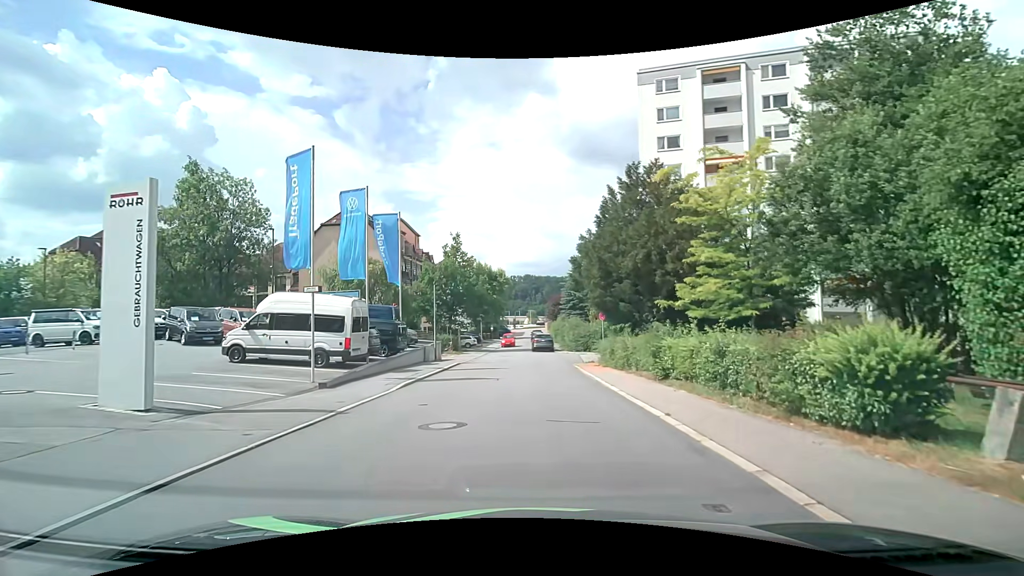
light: Day
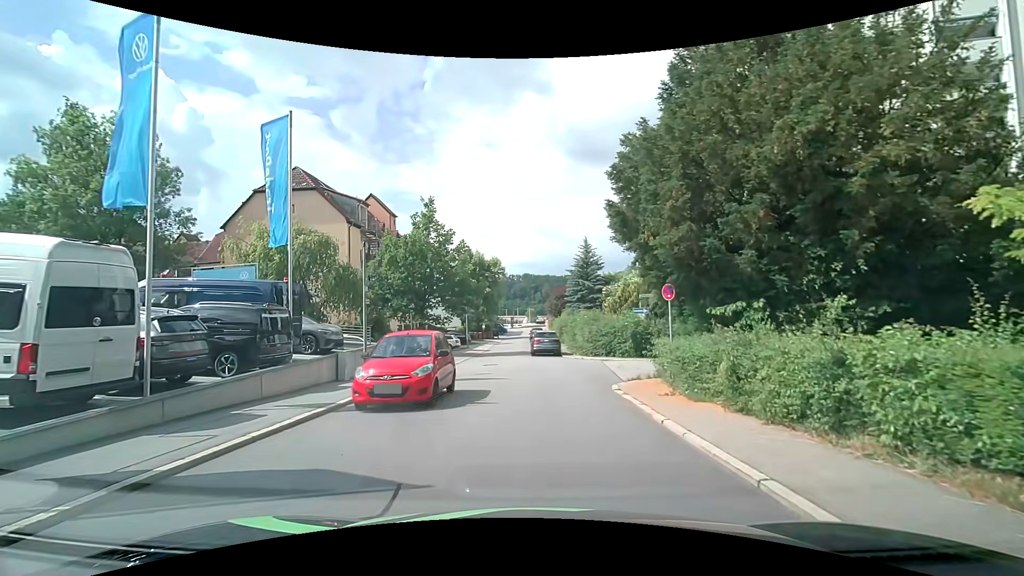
(0.0, +12.5) m; +1°
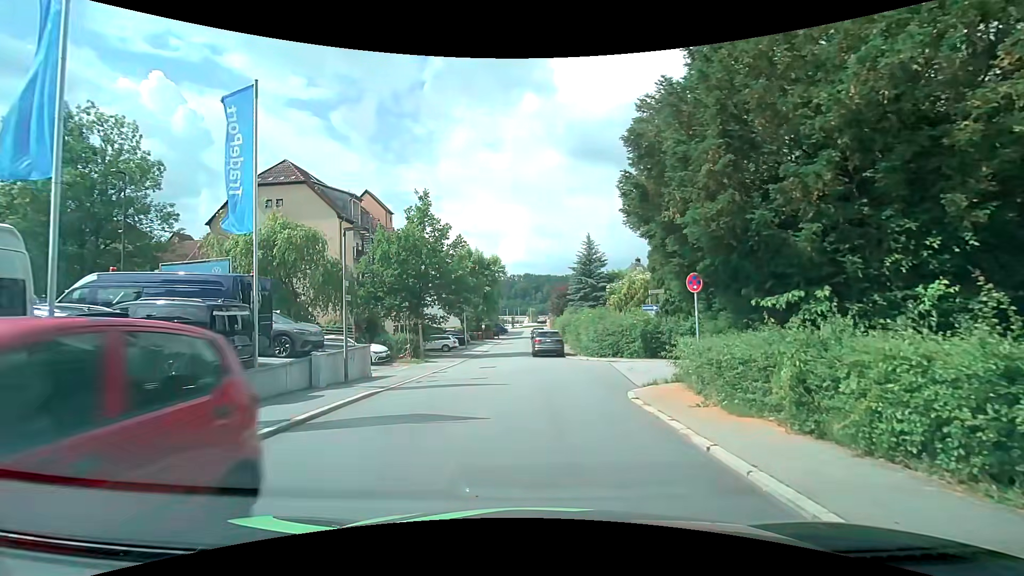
(0.0, +2.0) m; -1°
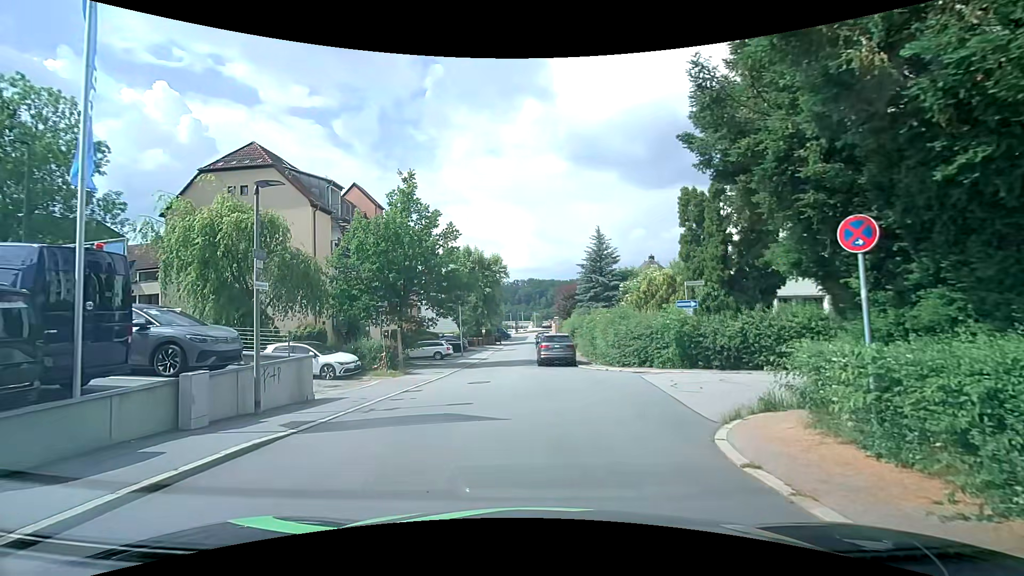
(0.0, +5.3) m; 0°
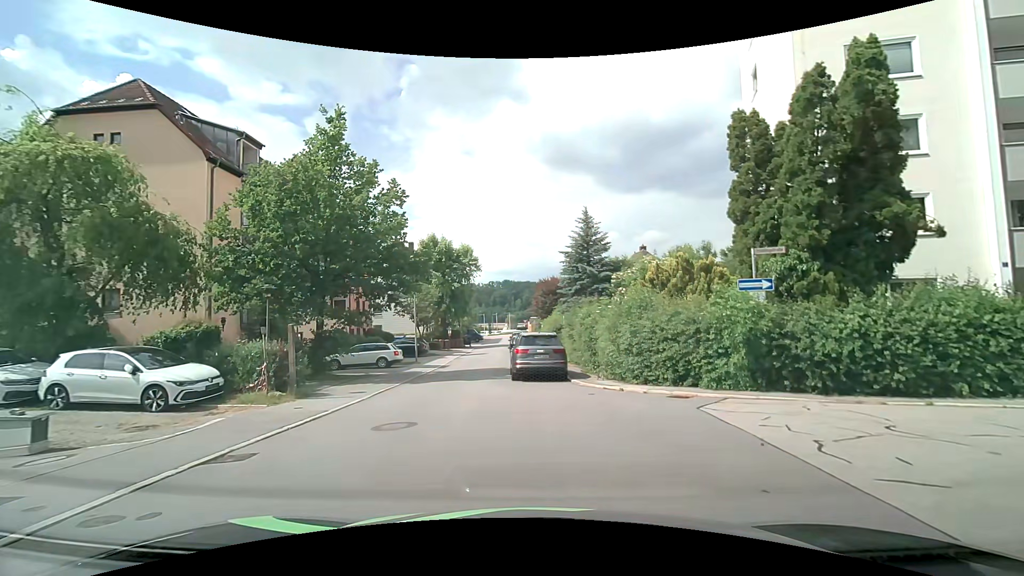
(-0.1, +8.2) m; +4°
